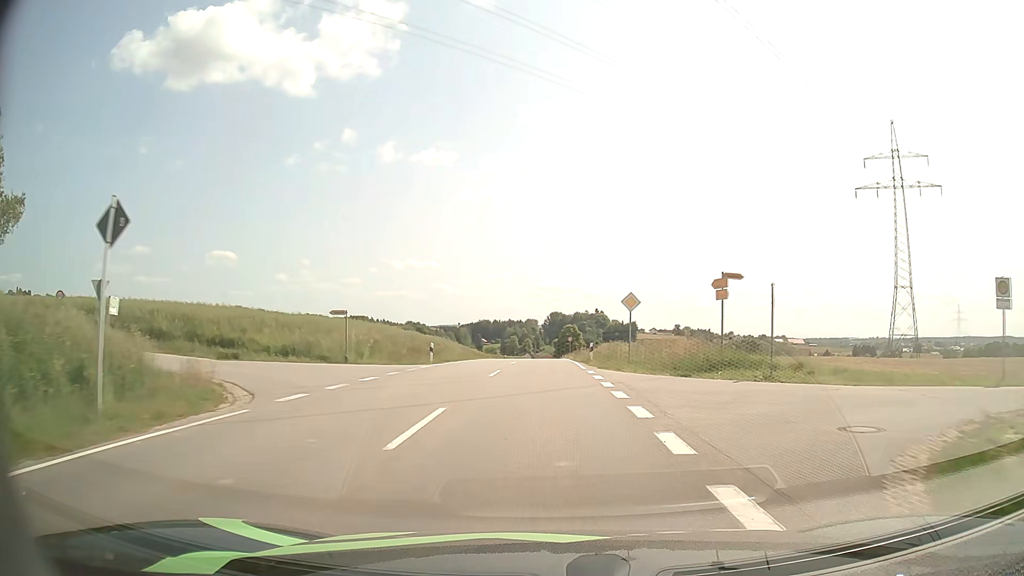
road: tertiary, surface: asphalt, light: Day
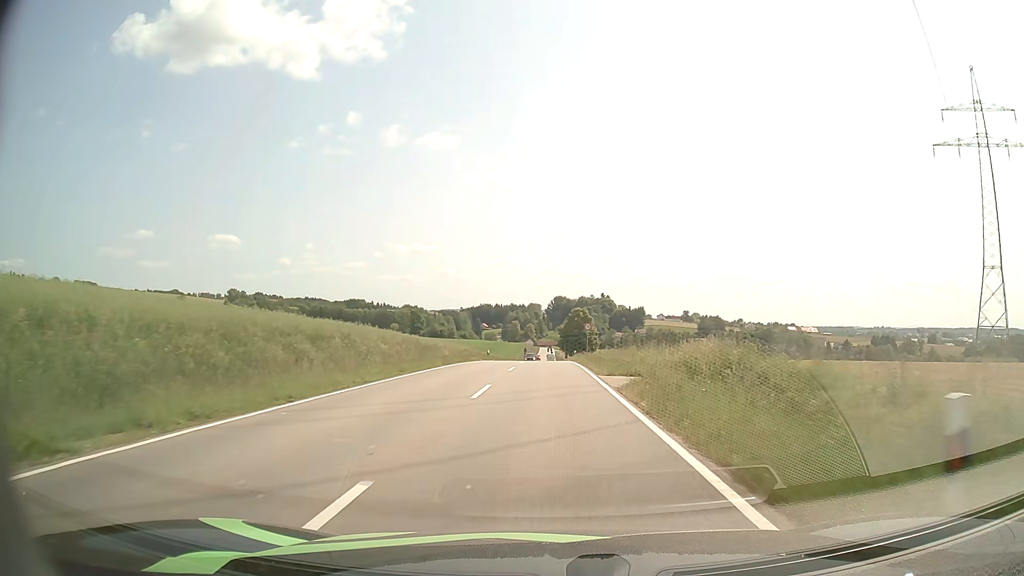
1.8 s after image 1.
(-0.1, +30.7) m; 0°
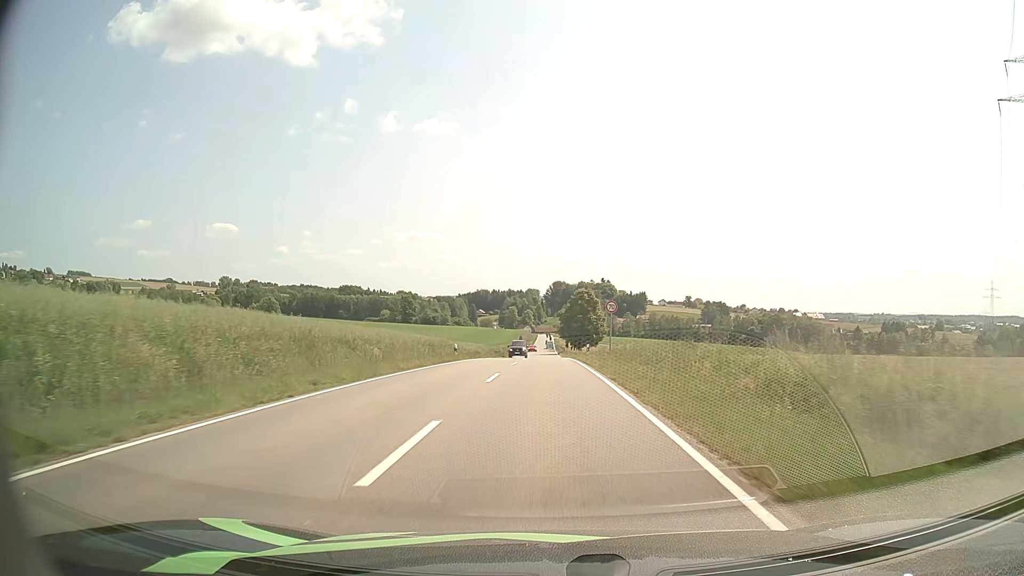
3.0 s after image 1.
(0.0, +21.0) m; 0°
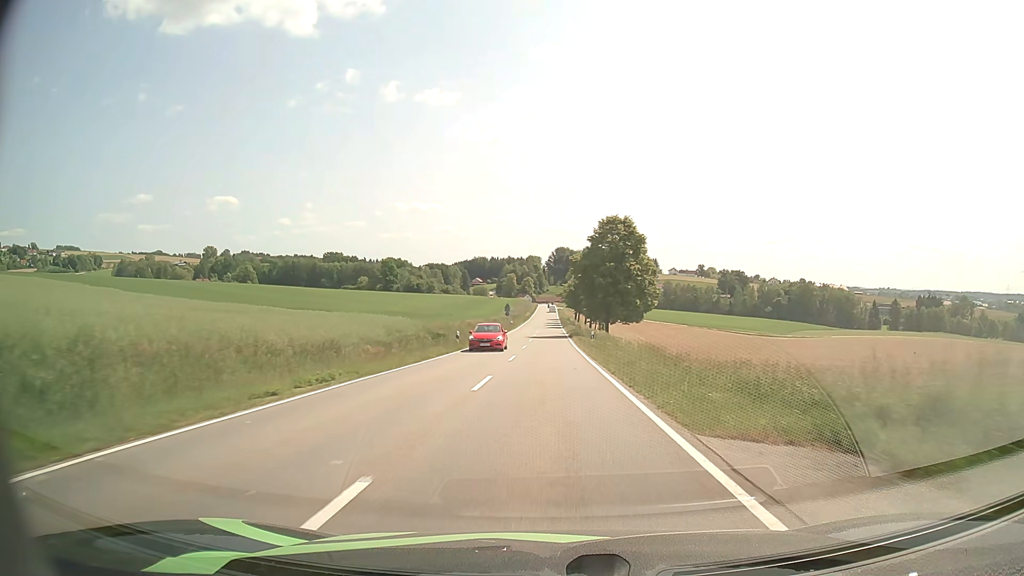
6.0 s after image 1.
(0.0, +53.2) m; 0°
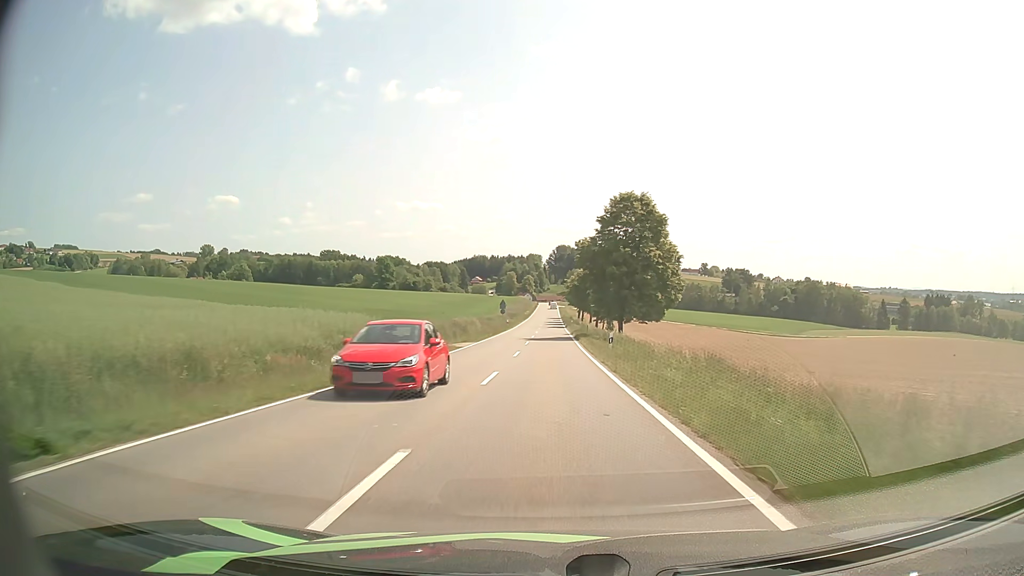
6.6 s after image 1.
(0.0, +11.0) m; 0°
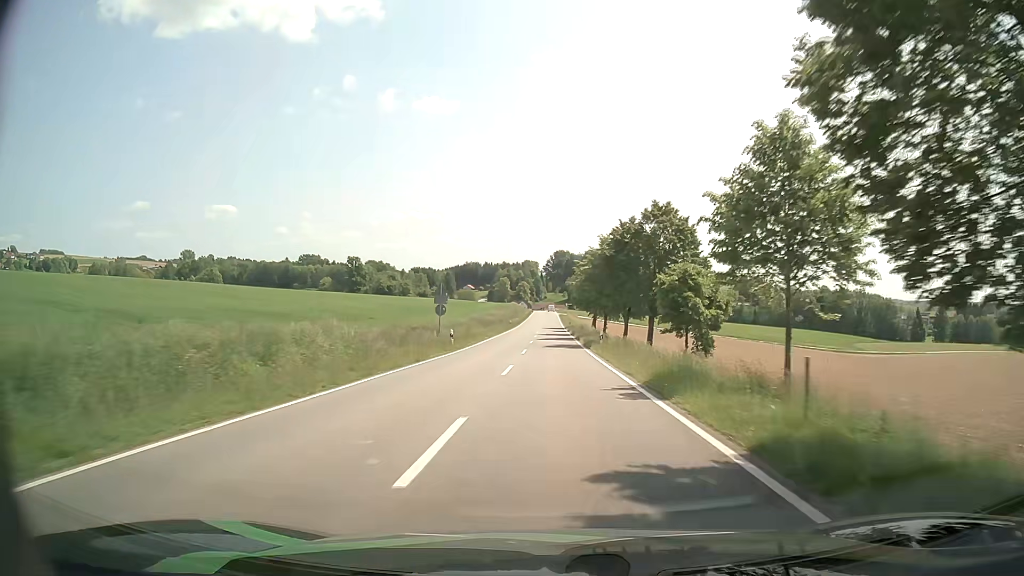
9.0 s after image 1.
(0.0, +47.2) m; 0°
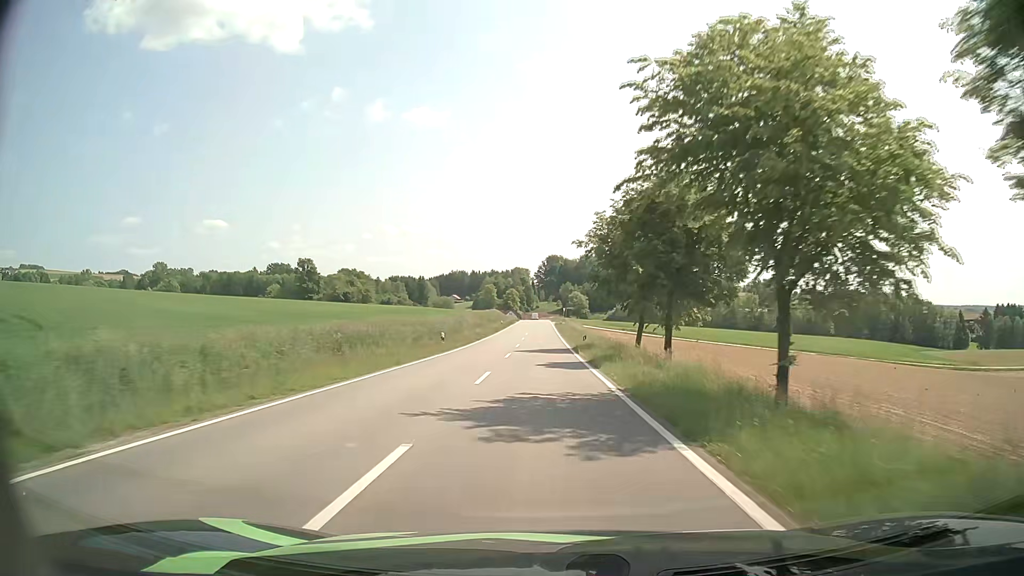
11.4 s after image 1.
(+0.7, +51.3) m; +1°
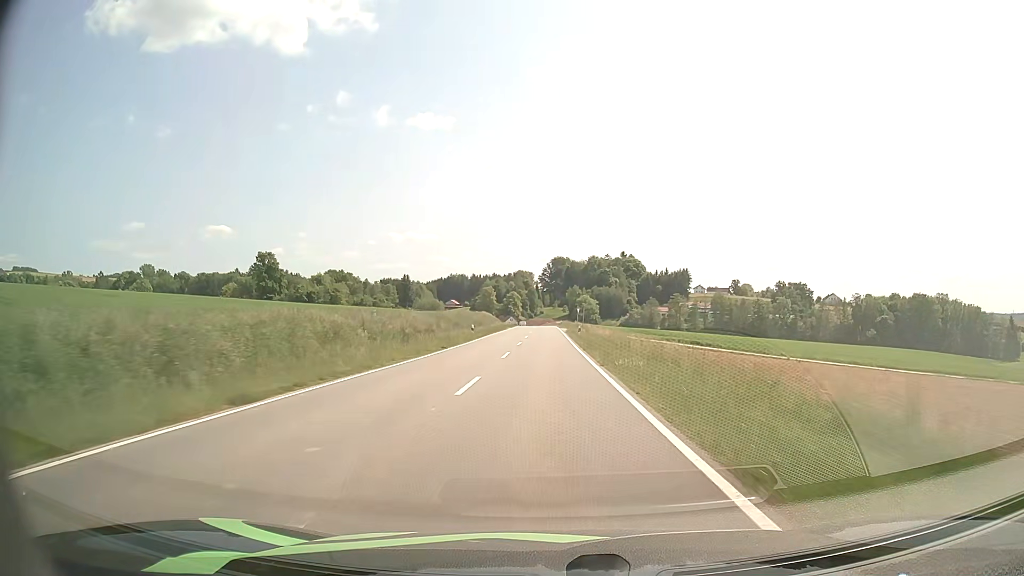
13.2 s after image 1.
(-0.1, +40.4) m; 0°
(0, +10) (0, +20) (0, +30) (0, +40) (0, +50) (0, +60) (0, +70) (0, +80) (0, +90) (0, +100) m
